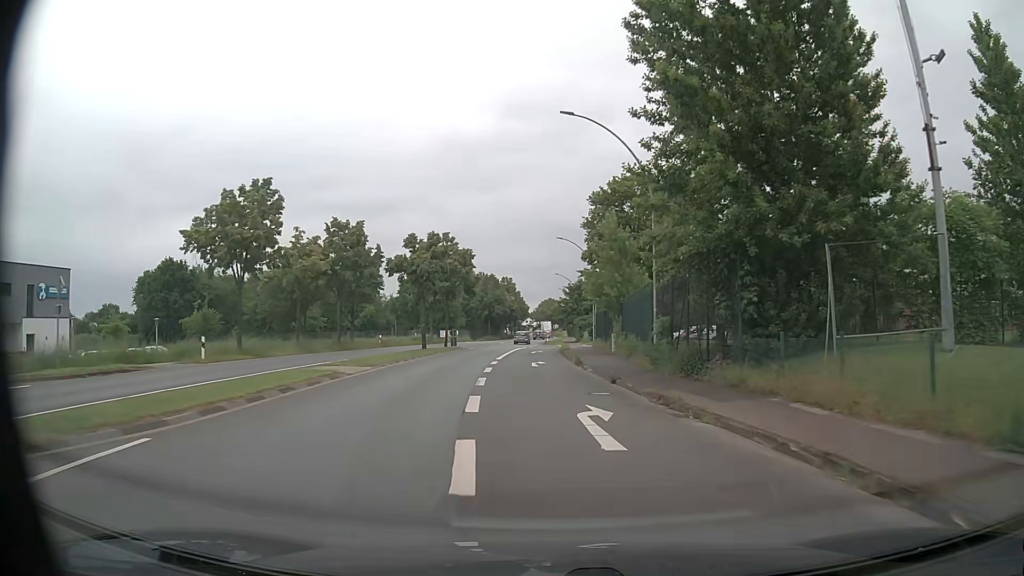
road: primary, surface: asphalt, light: Day
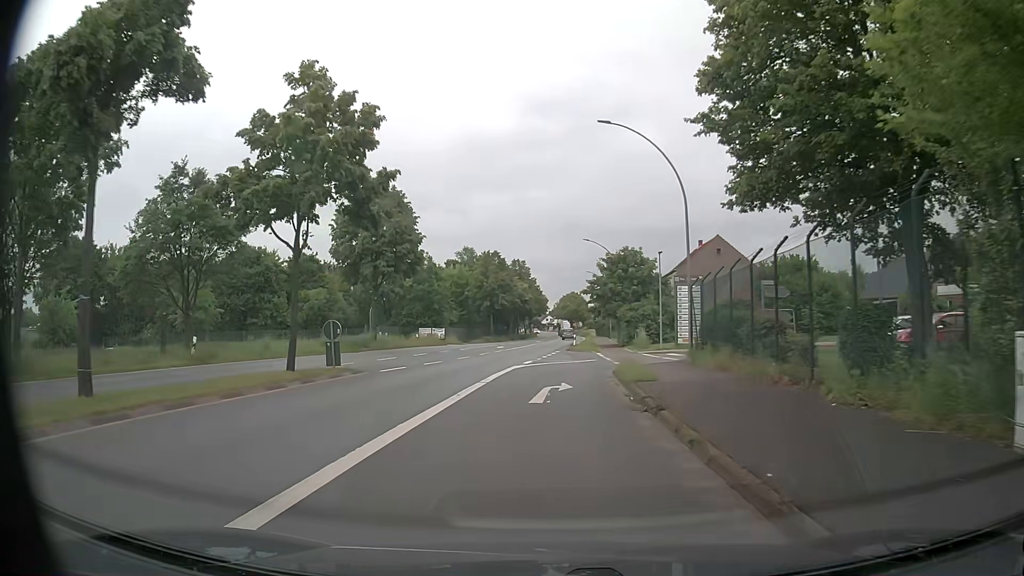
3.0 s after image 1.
(-0.5, +34.7) m; -2°
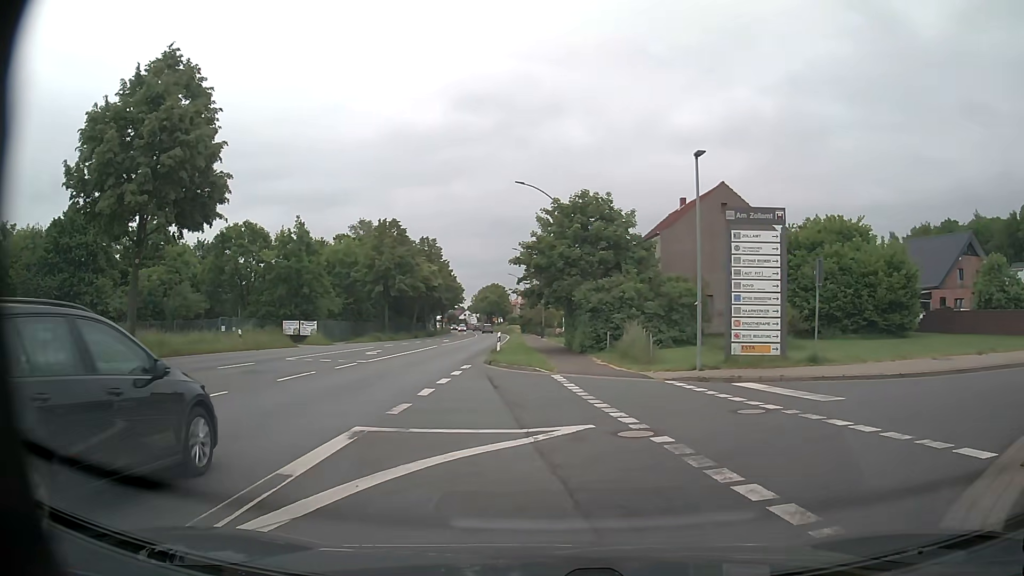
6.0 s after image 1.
(+0.3, +22.6) m; +6°
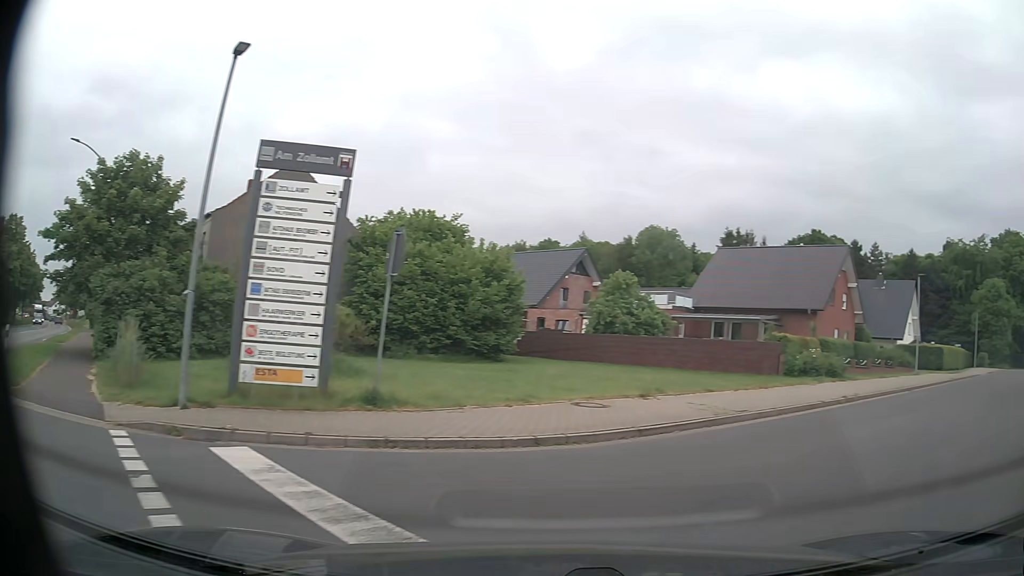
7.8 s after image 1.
(+2.0, +7.4) m; +38°
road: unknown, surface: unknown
